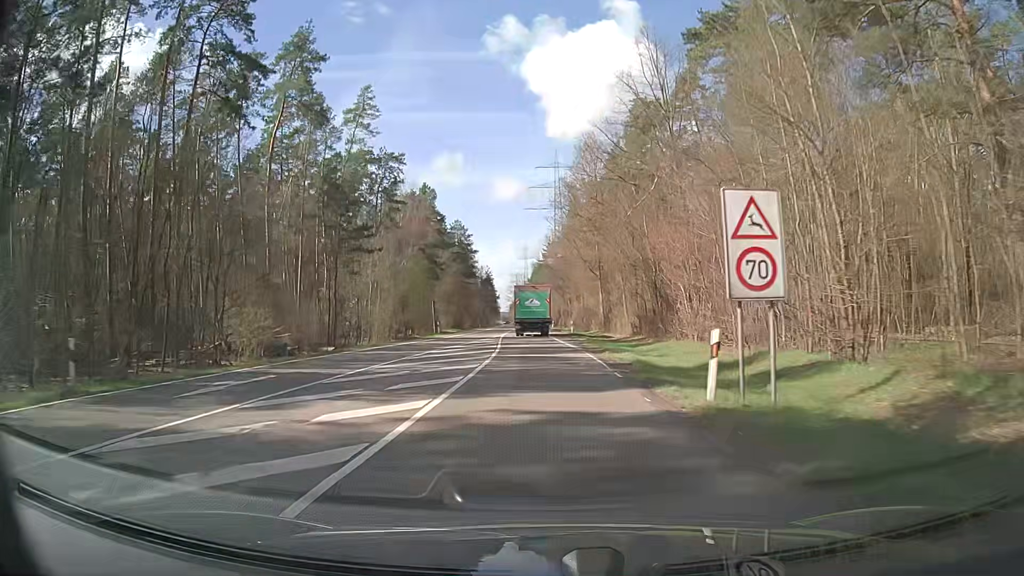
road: secondary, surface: asphalt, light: Day
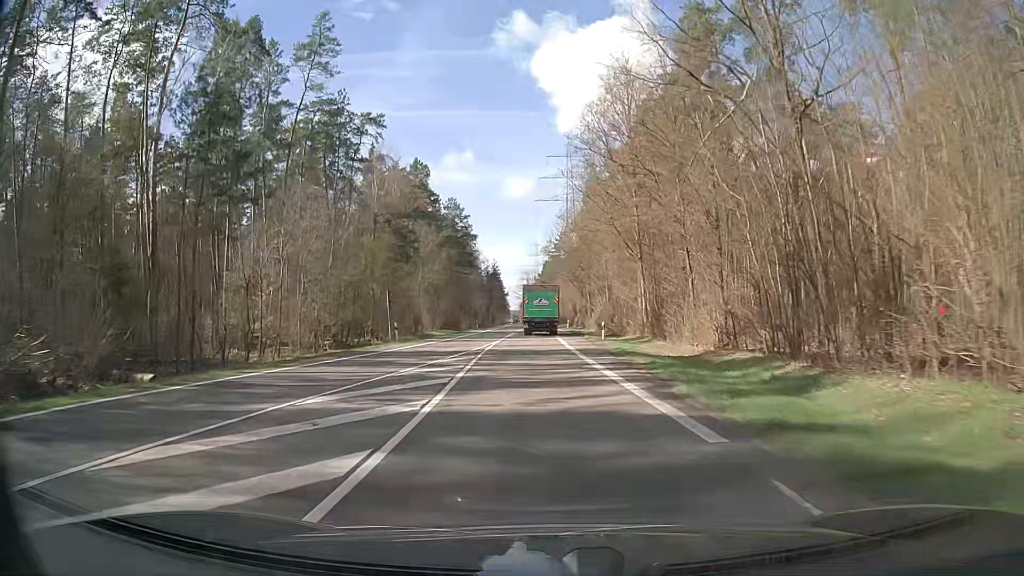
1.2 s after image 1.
(-0.2, +21.6) m; -1°
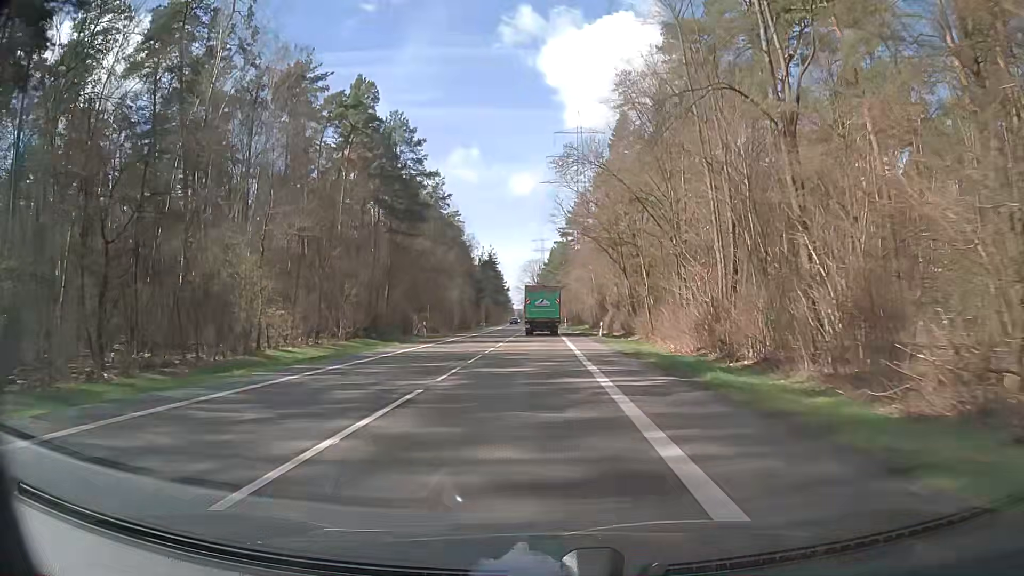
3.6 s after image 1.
(-0.3, +43.2) m; -2°
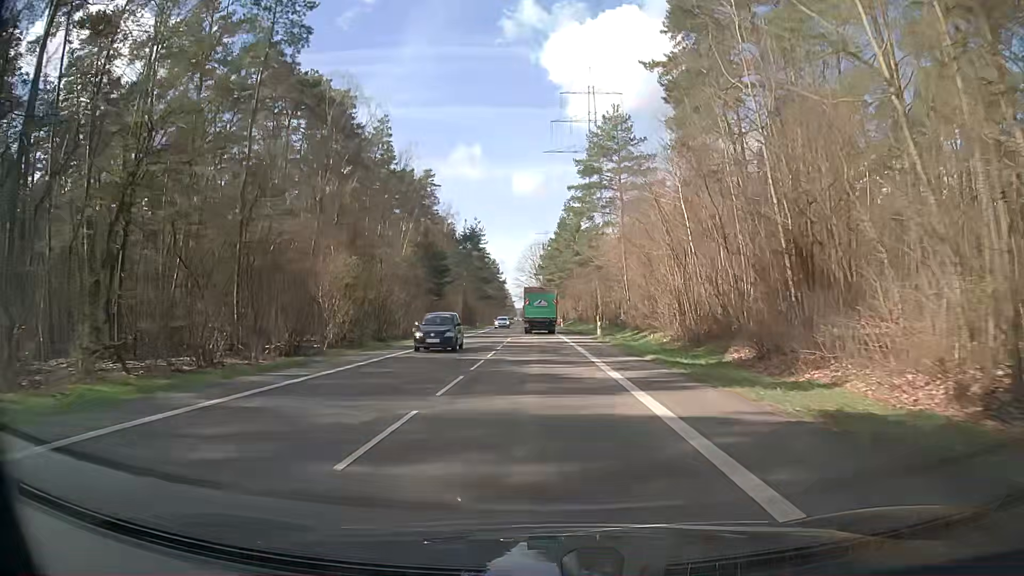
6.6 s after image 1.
(+0.7, +54.0) m; +1°
(0, +10) (0, +20) (0, +30) (0, +40) (-1, +50) (-1, +60) (-1, +70) (-1, +80) (-2, +90) (-2, +100) m
